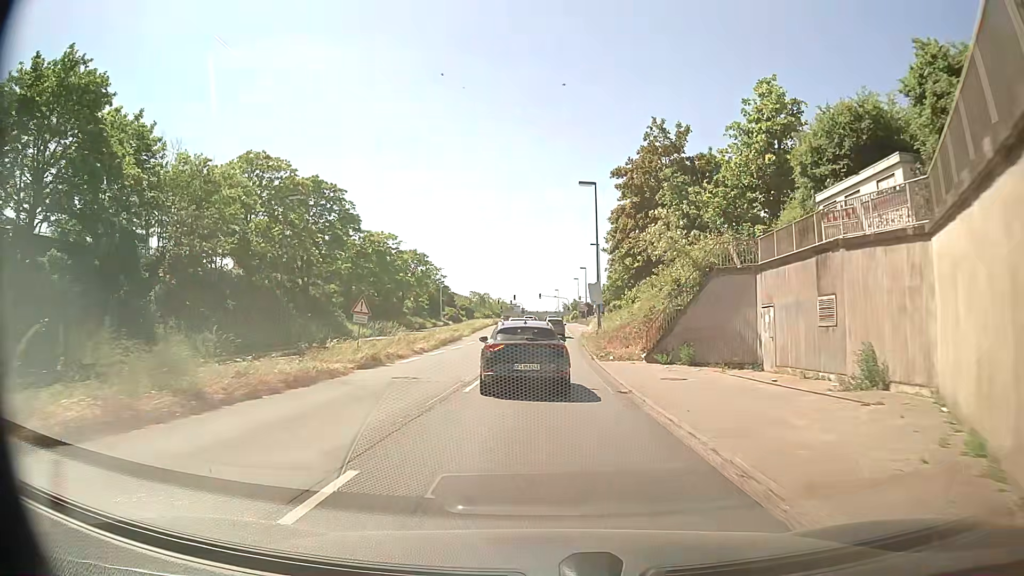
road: primary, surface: asphalt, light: Day
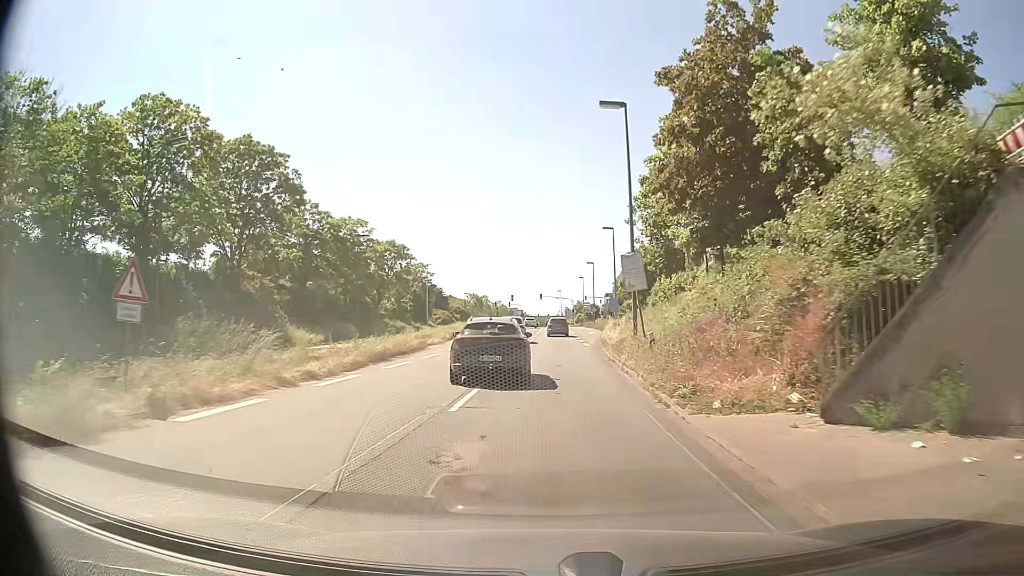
(0.0, +16.0) m; -1°
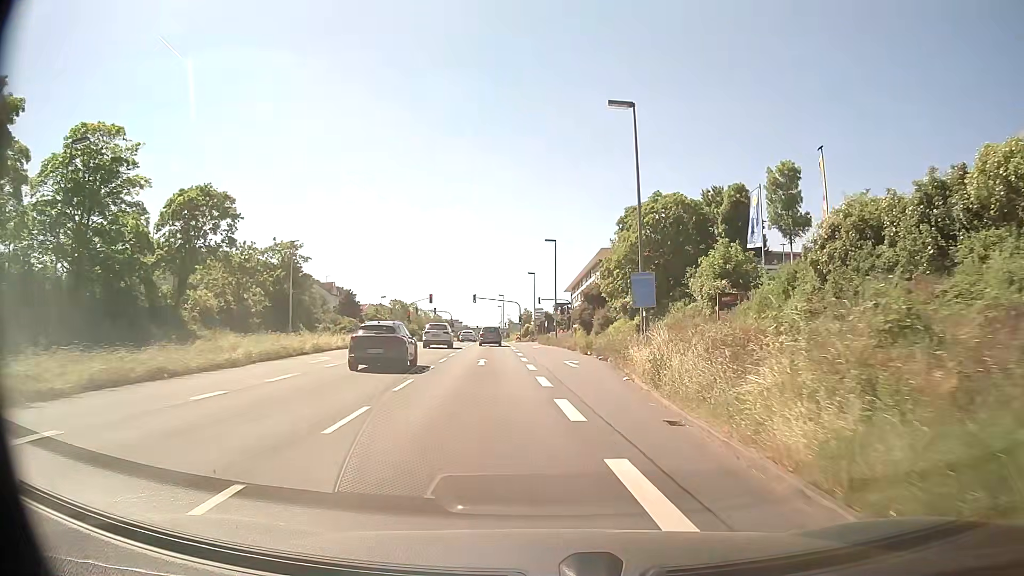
(+1.3, +40.5) m; +5°
(0, +10) (+1, +20) (+1, +30) (+1, +40) (0, +50) (-1, +60) (-2, +70) (-1, +80) (+2, +89) (+9, +96) m
